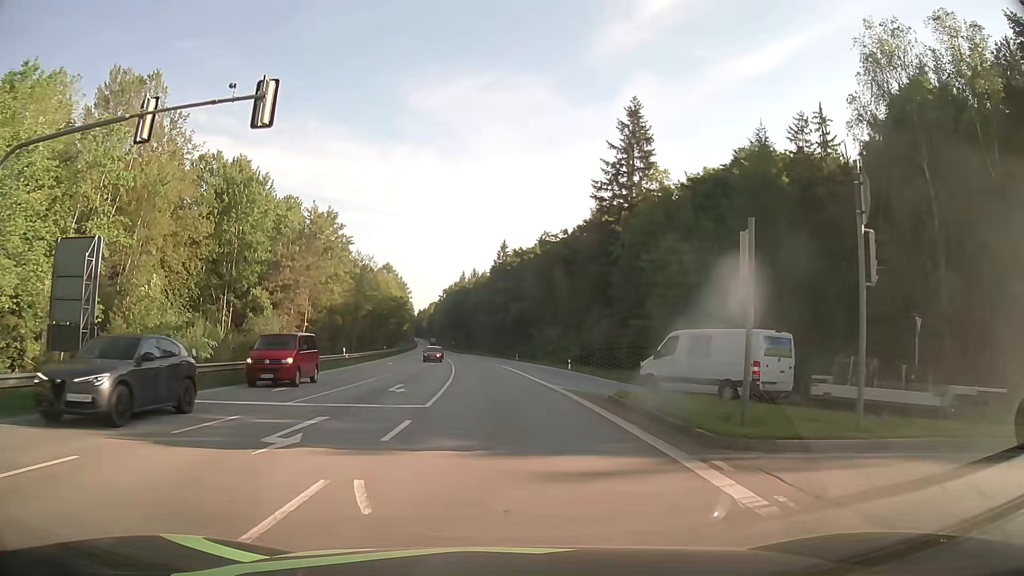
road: secondary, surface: asphalt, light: Day
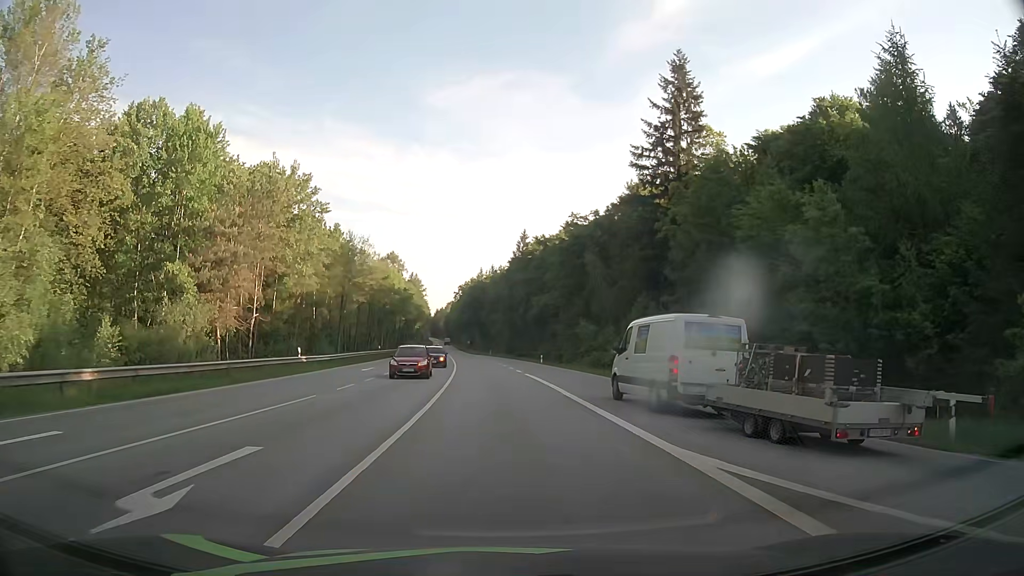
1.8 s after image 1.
(-0.2, +17.6) m; -2°
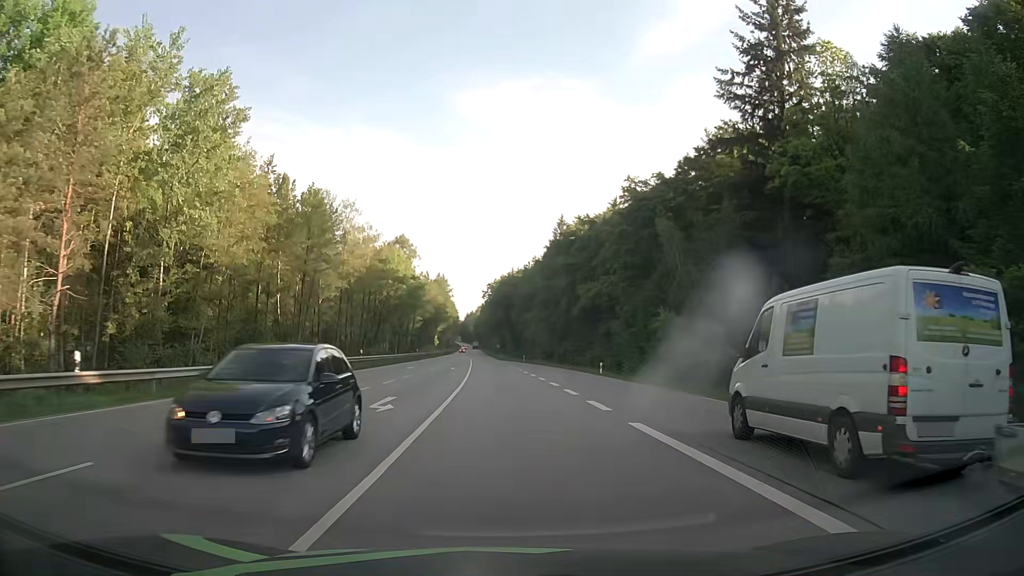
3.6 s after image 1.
(-0.6, +25.0) m; -2°
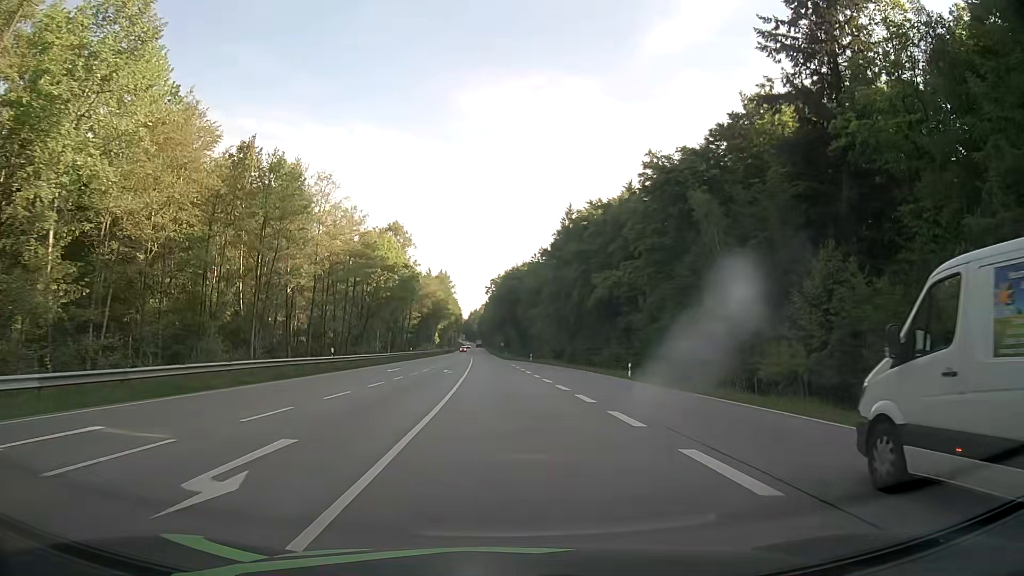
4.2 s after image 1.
(0.0, +10.2) m; 0°
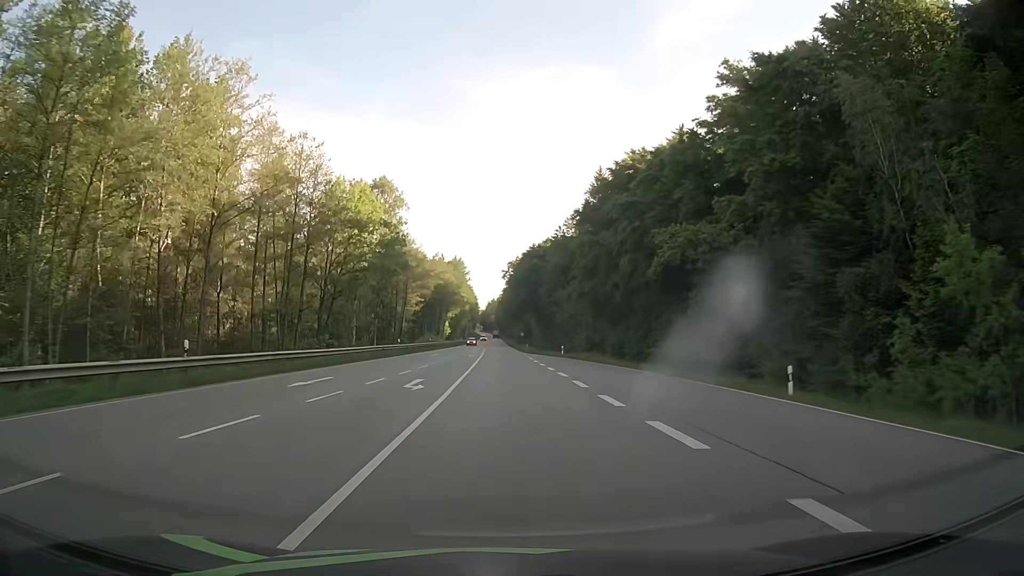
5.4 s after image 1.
(-0.2, +21.6) m; -2°
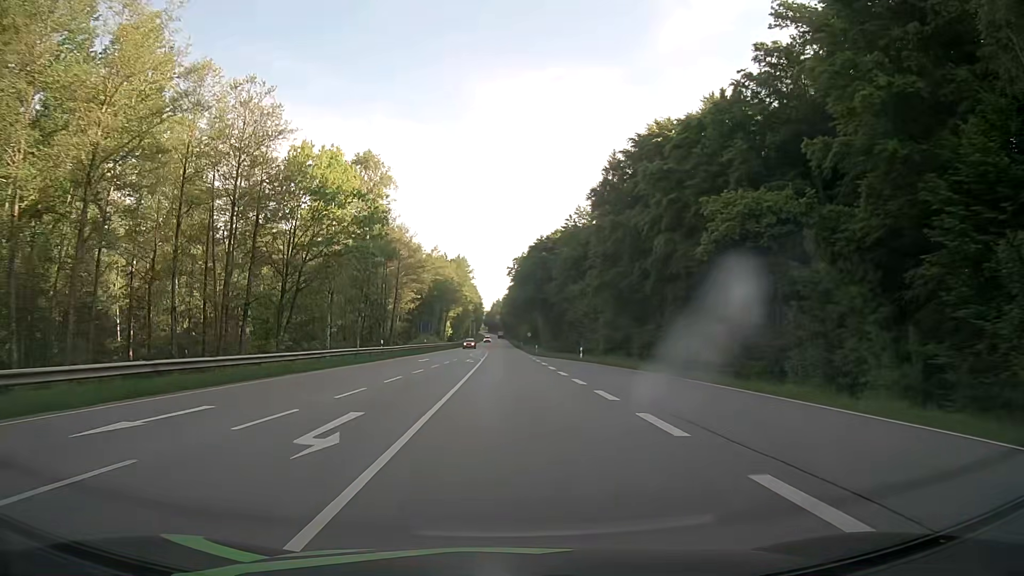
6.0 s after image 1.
(0.0, +10.8) m; 0°
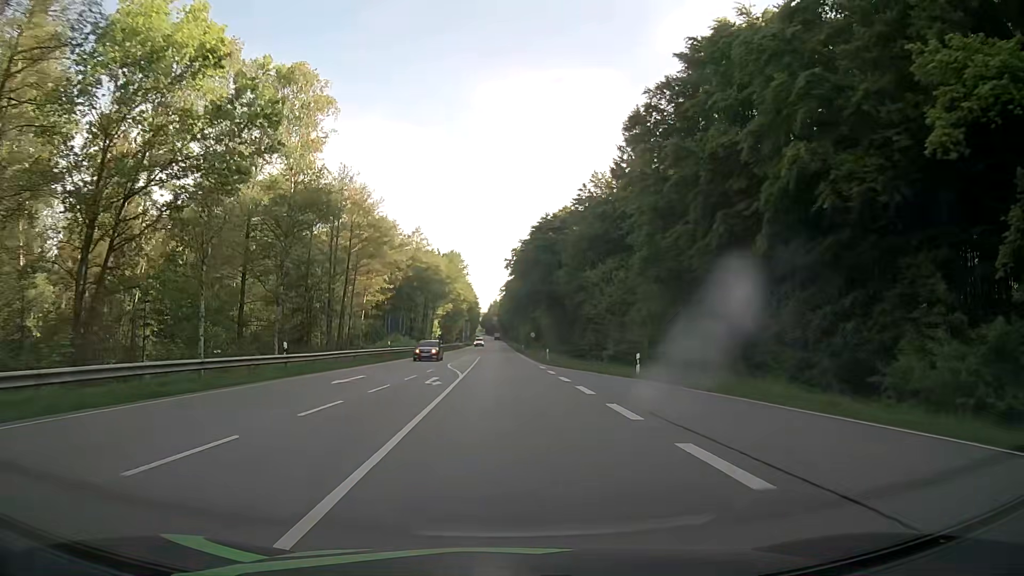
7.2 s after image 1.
(0.0, +21.7) m; +1°
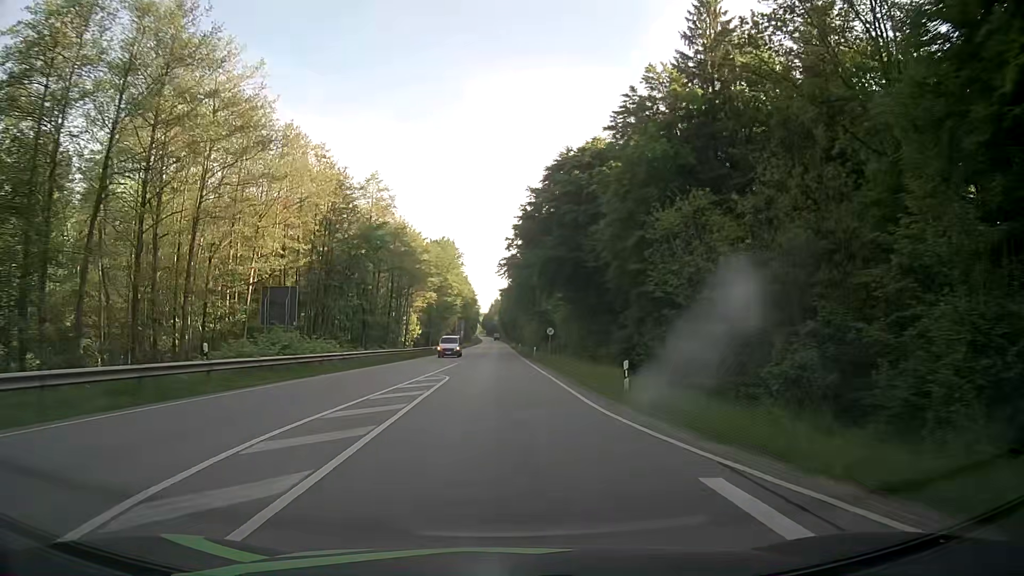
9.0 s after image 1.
(-0.2, +32.5) m; -1°
(0, +10) (0, +20) (0, +30) (0, +40) (0, +50) (-1, +60) (-1, +70) (-1, +80) (-1, +90) (-1, +100) m
